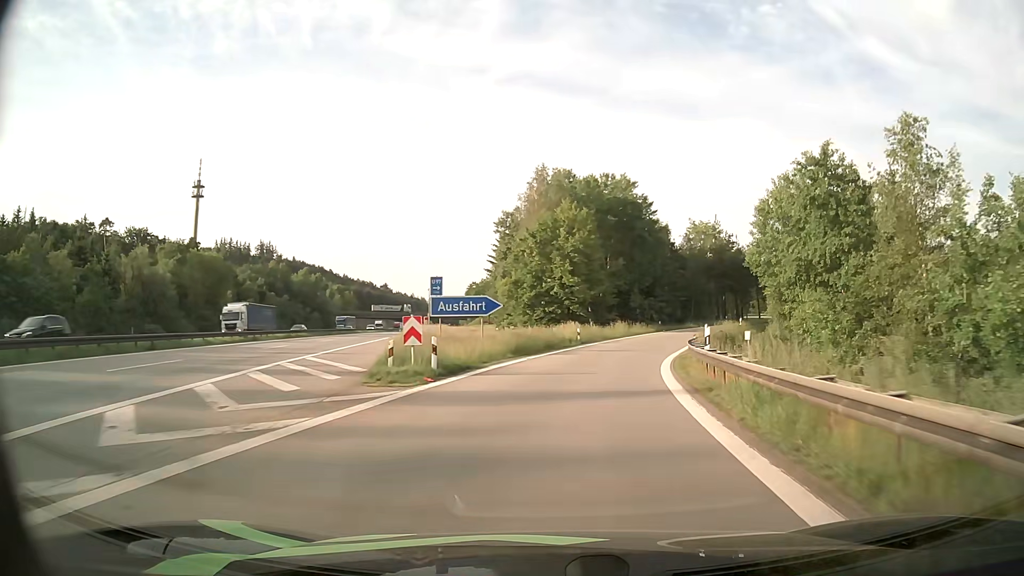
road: motorway_link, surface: asphalt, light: Day
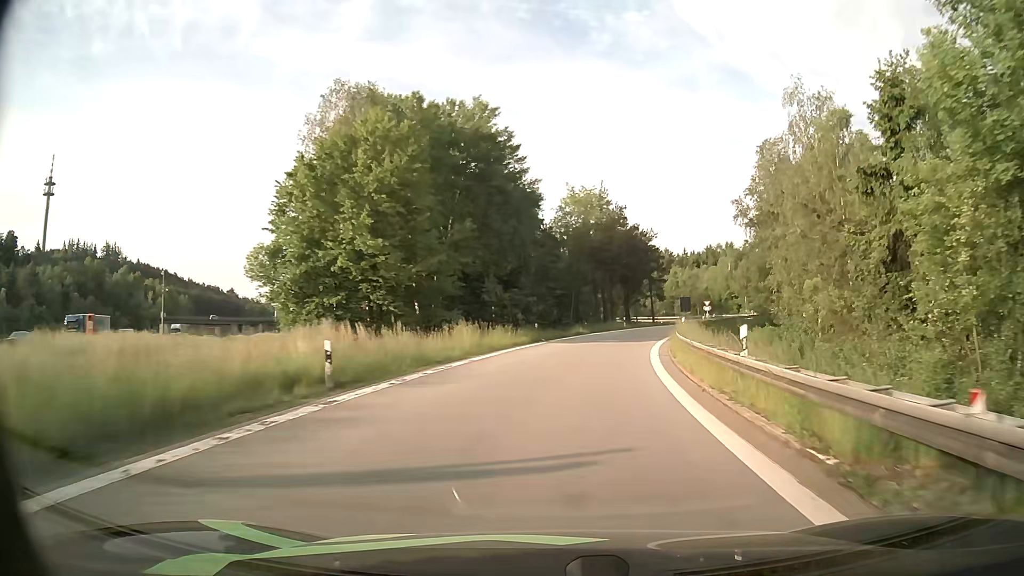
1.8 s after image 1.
(+3.0, +28.5) m; +13°
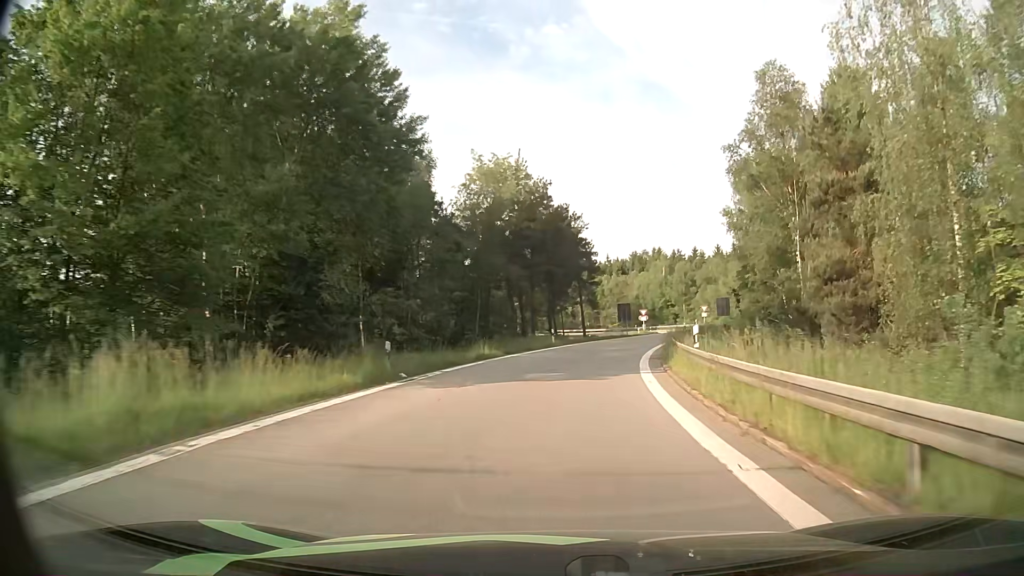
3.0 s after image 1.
(+1.3, +19.1) m; +7°
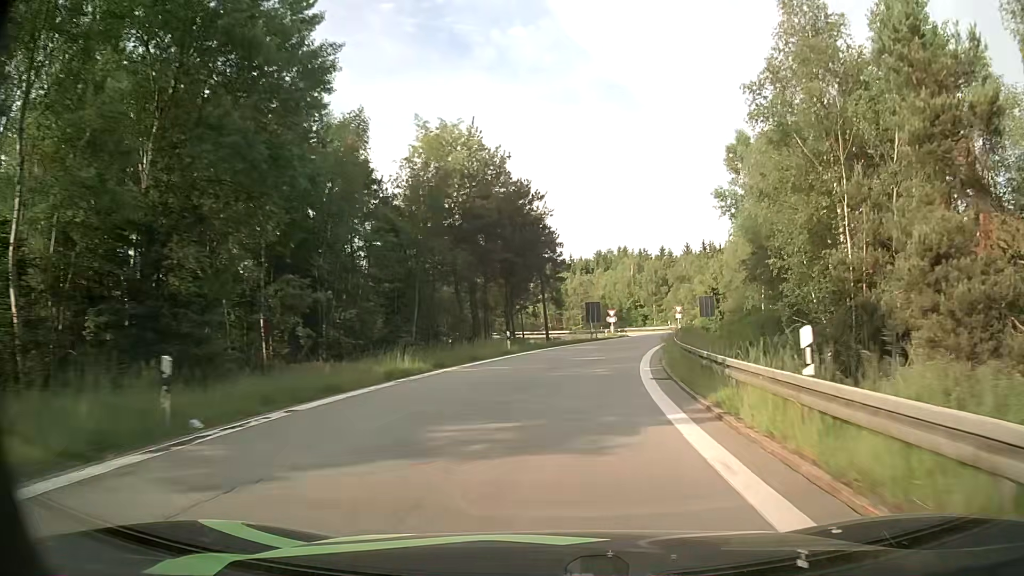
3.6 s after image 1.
(+0.3, +9.5) m; +3°
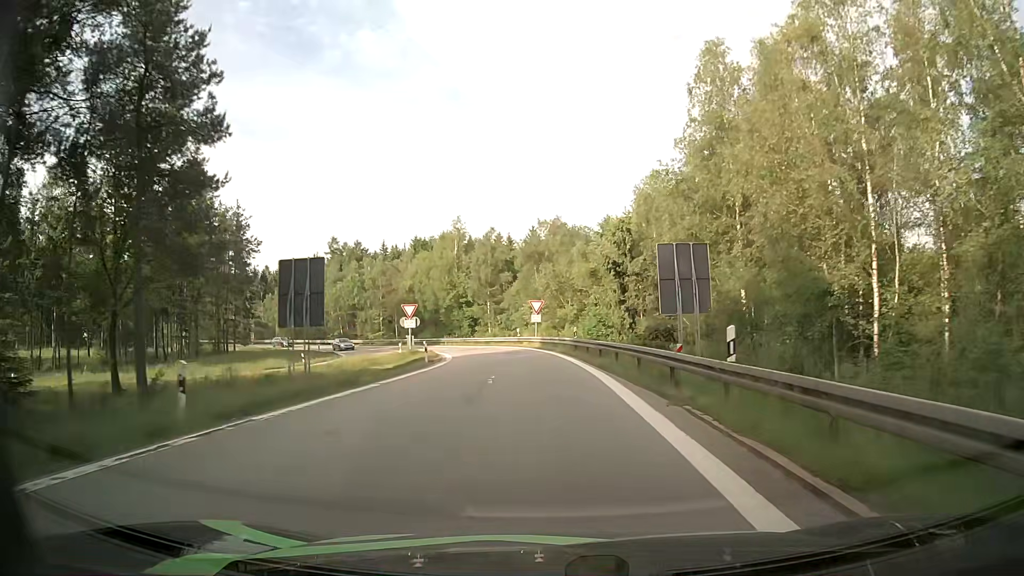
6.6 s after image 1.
(+6.3, +45.3) m; +15°
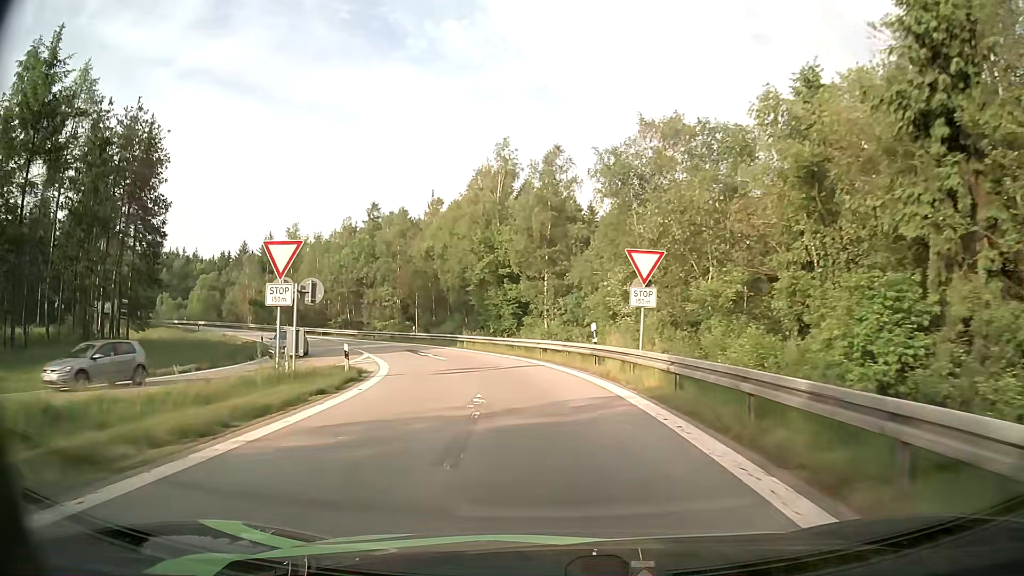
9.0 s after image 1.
(-1.0, +33.1) m; -6°
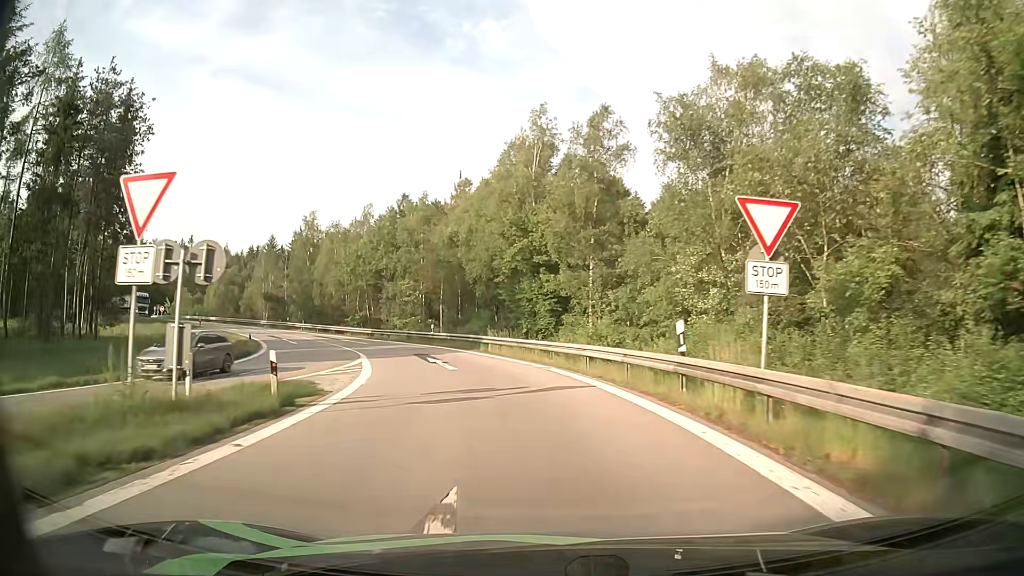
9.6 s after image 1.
(-0.3, +8.2) m; -4°
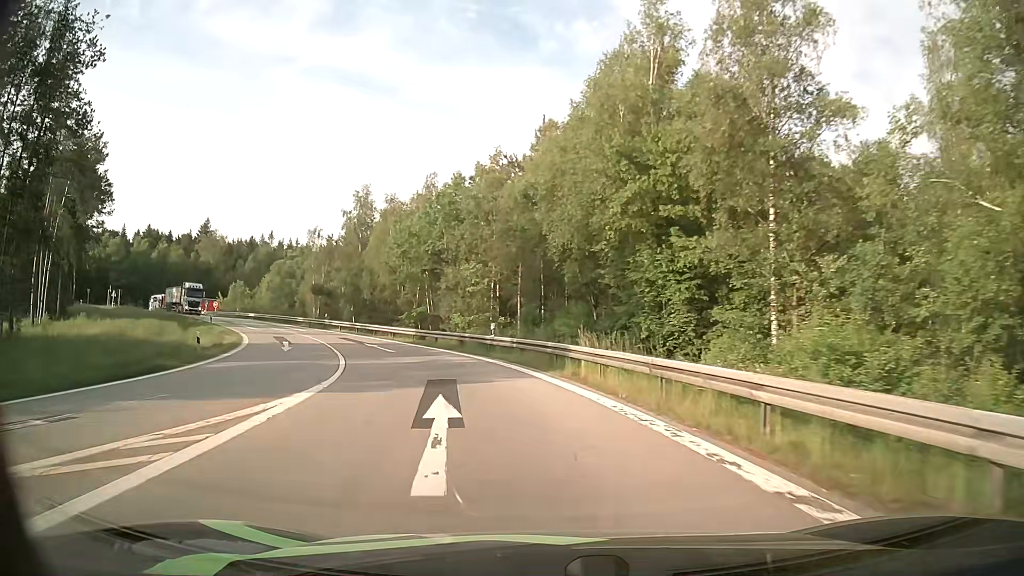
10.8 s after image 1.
(-1.0, +16.3) m; -8°
